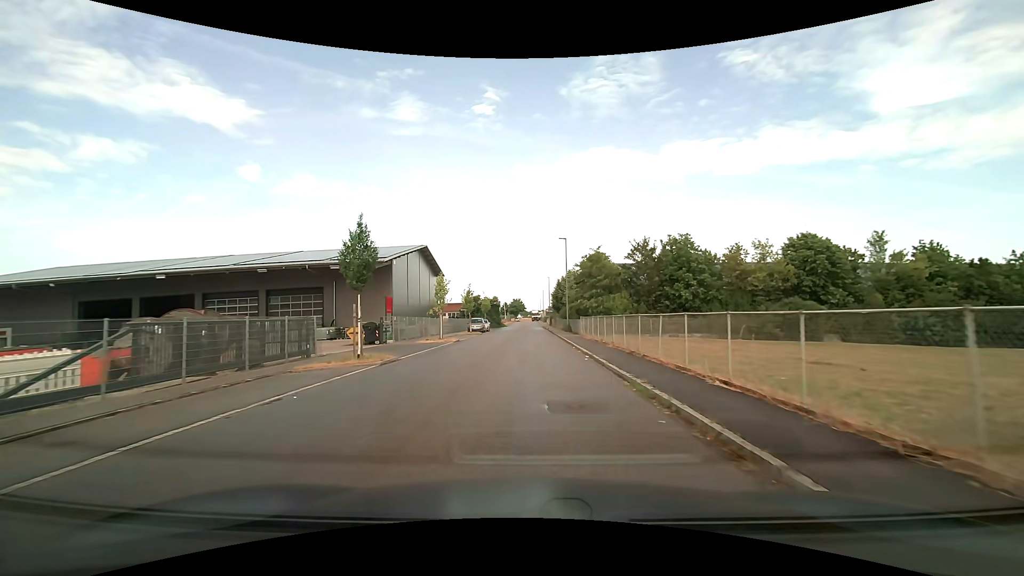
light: Day
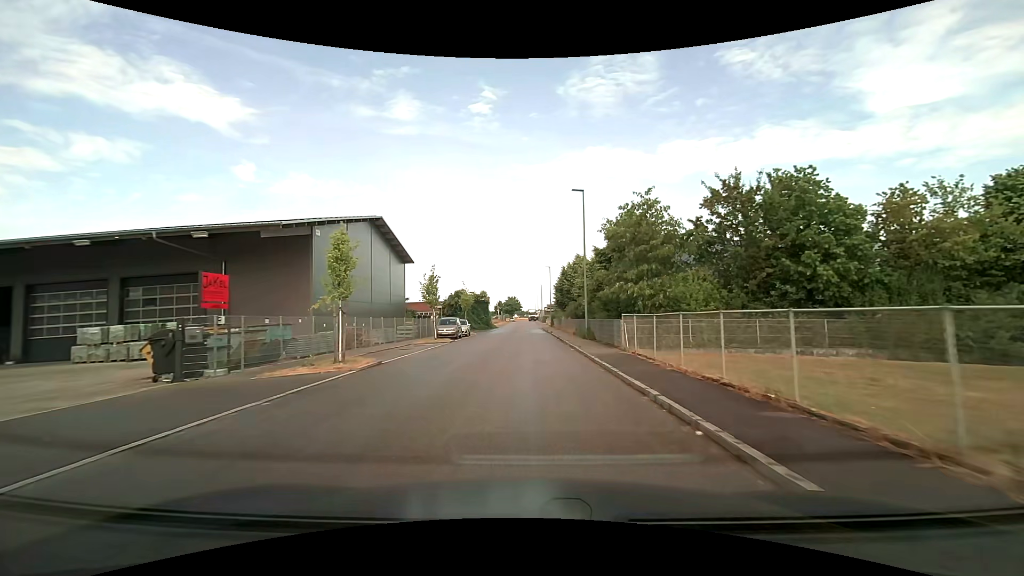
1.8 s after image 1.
(+0.2, +17.4) m; +1°
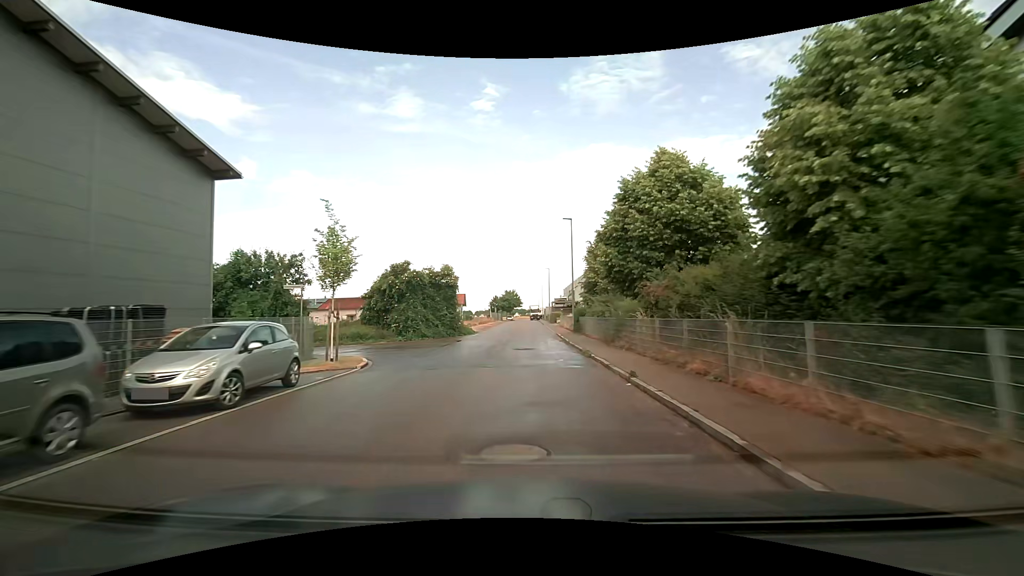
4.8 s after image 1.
(0.0, +34.7) m; 0°
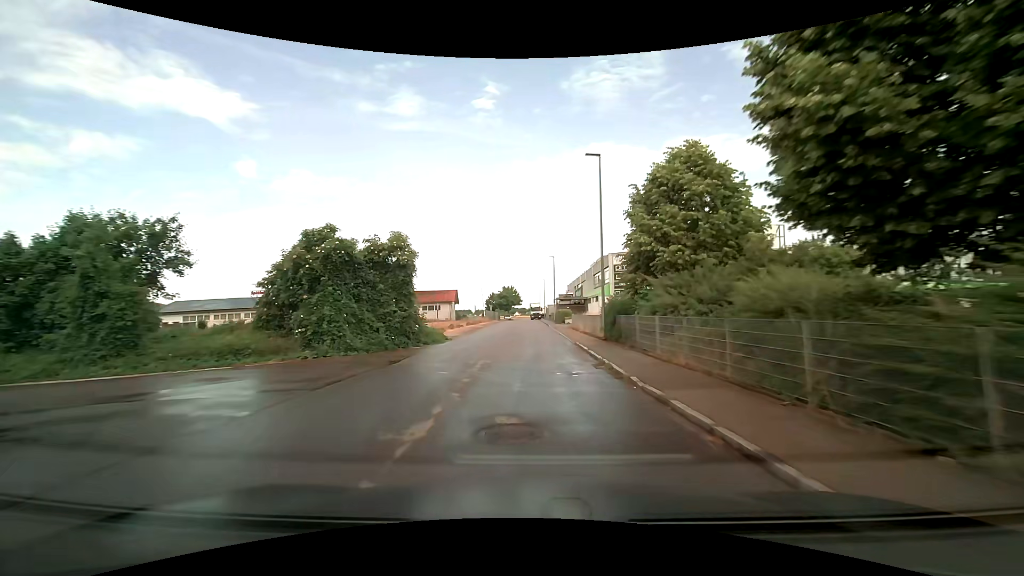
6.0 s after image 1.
(-0.1, +15.1) m; 0°
(0, +10) (0, +20) (0, +30) (0, +40) (0, +50) (0, +60) (0, +70) (0, +80) (0, +90) (0, +100) m
